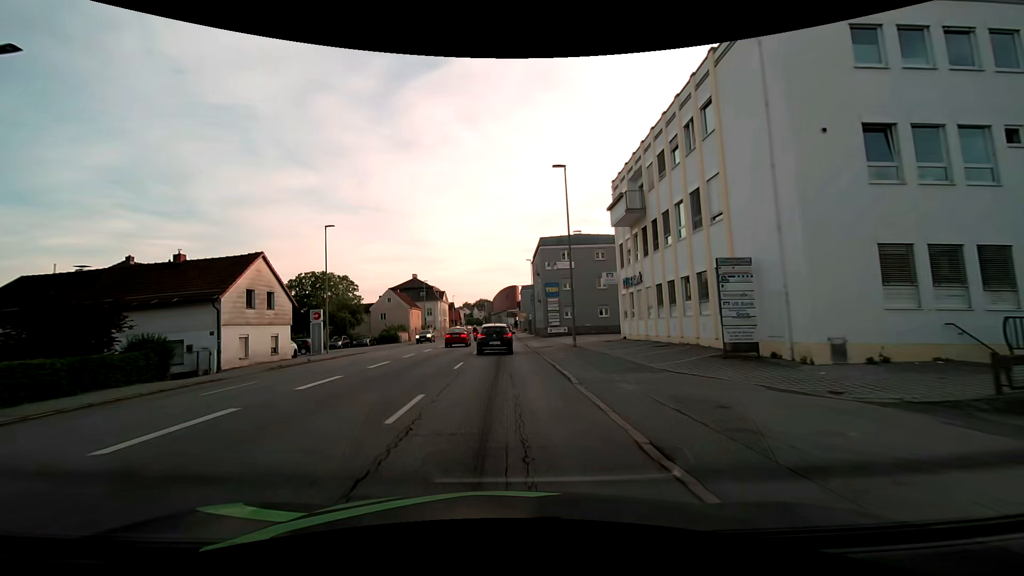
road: tertiary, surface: asphalt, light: Day
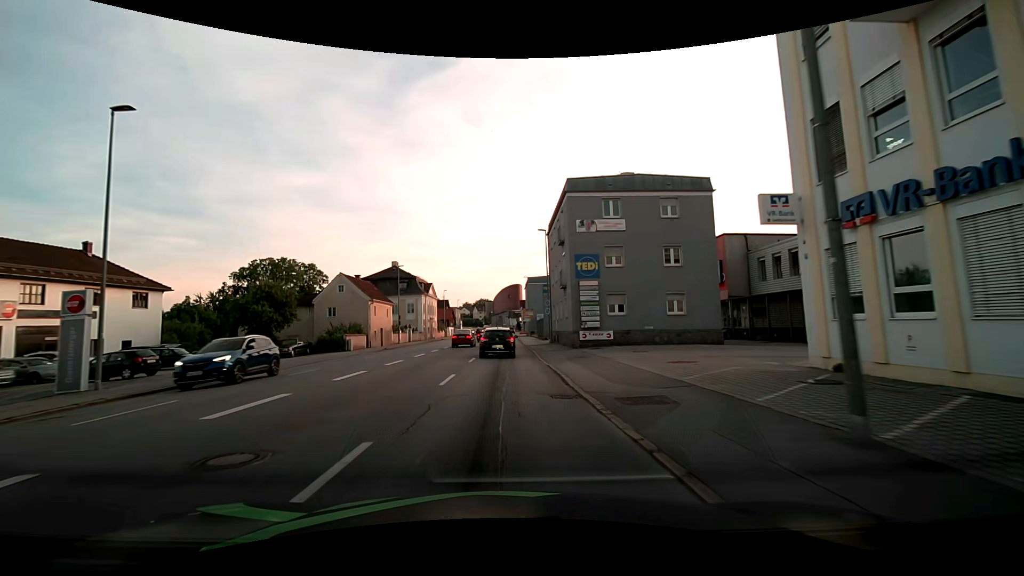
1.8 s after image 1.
(-0.2, +22.0) m; 0°
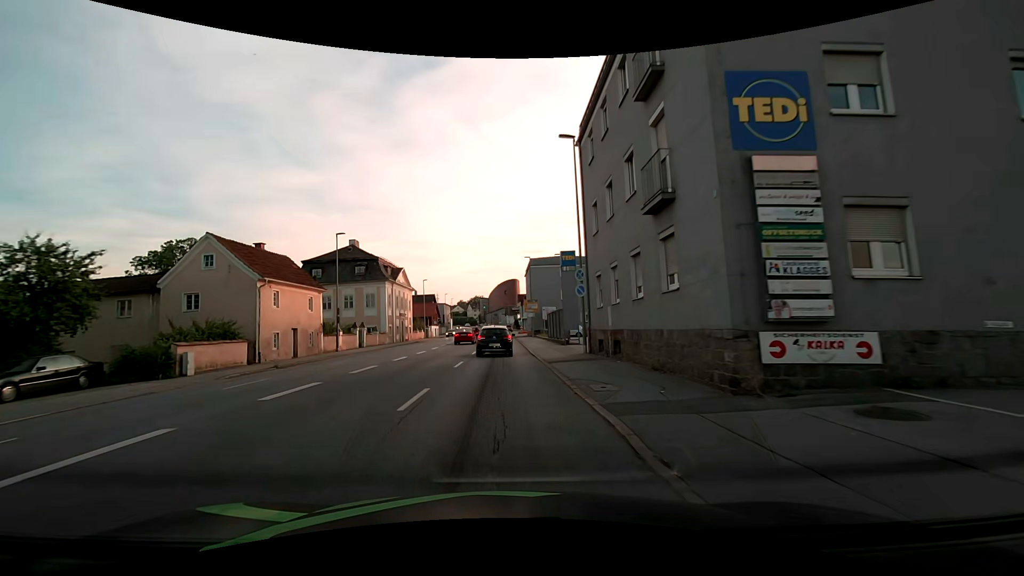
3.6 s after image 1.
(+0.1, +22.0) m; 0°
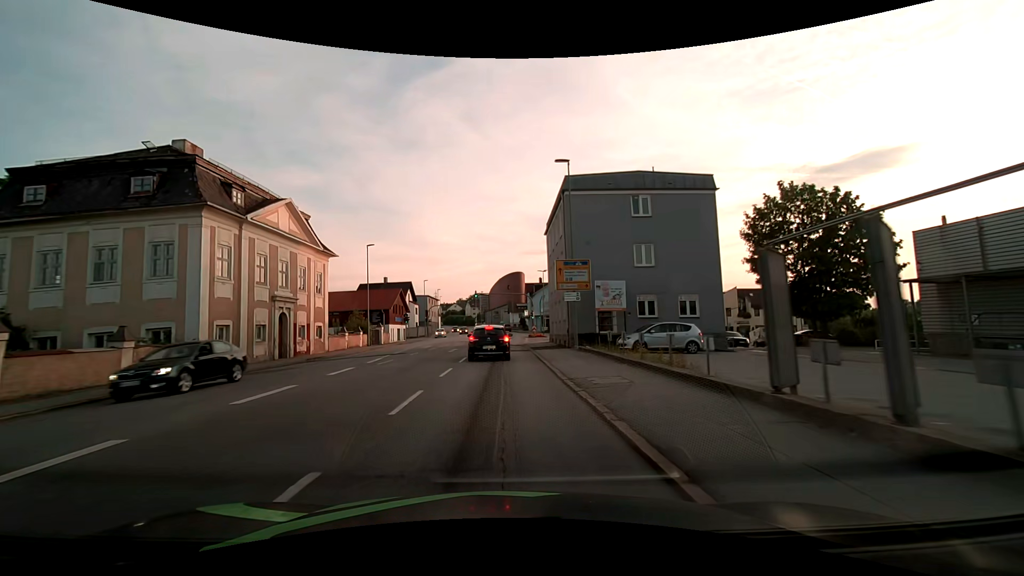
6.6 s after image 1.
(-0.1, +36.7) m; 0°
(0, +10) (0, +20) (0, +30) (0, +40) (0, +50) (0, +60) (0, +70) (0, +80) (0, +90) (0, +100) m
